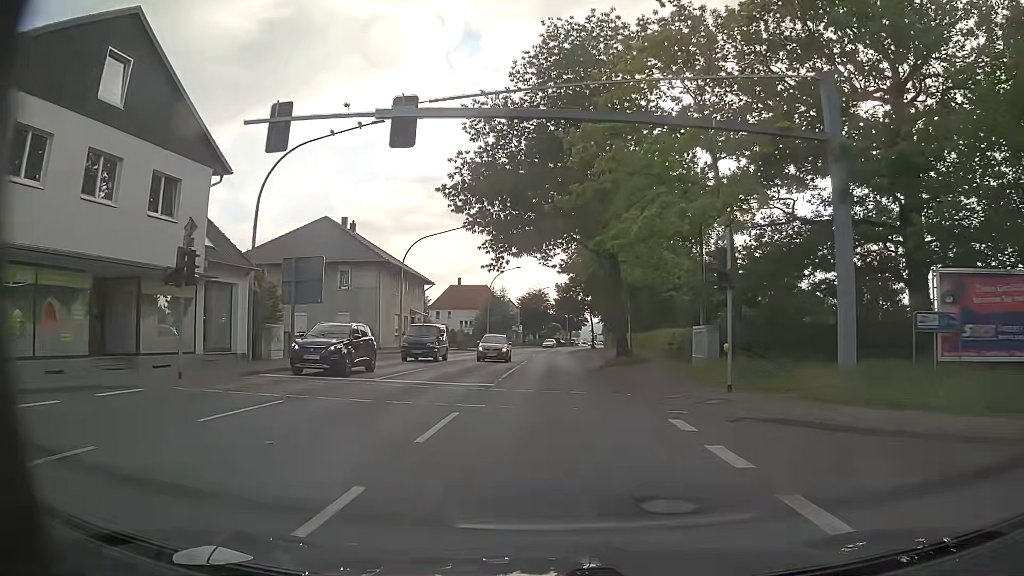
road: primary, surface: asphalt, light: Day
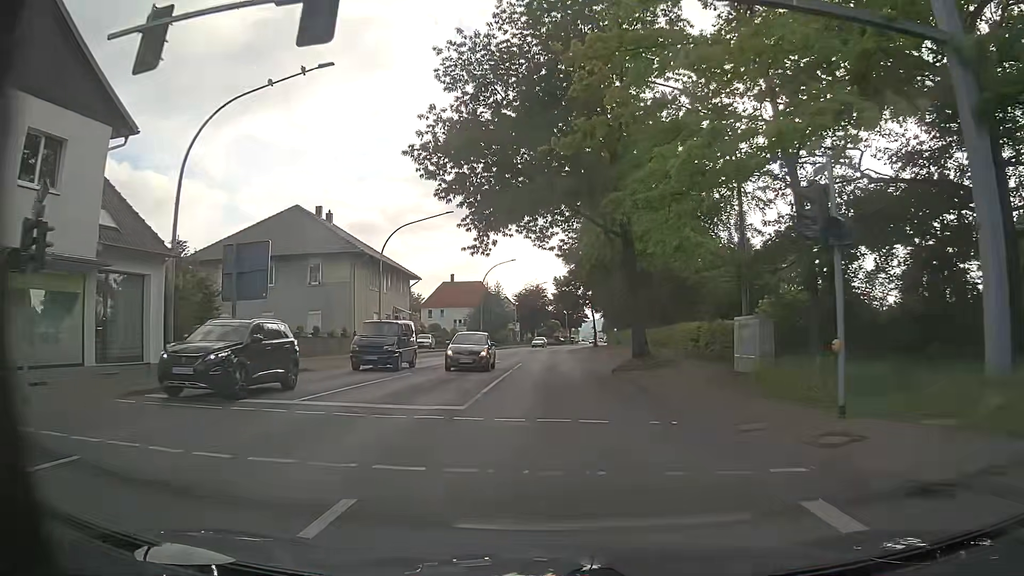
(0.0, +6.4) m; 0°
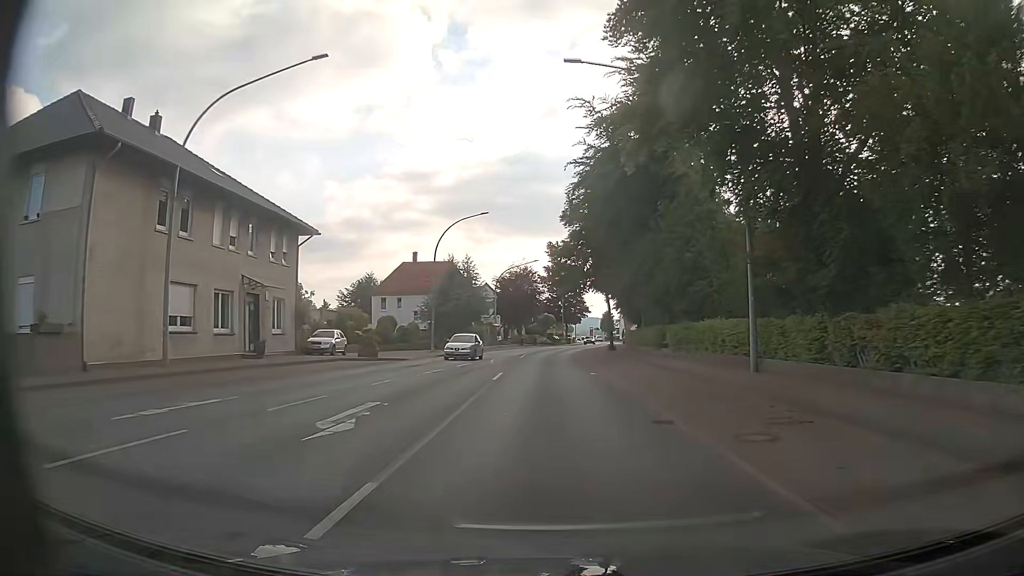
(+0.2, +28.1) m; +1°
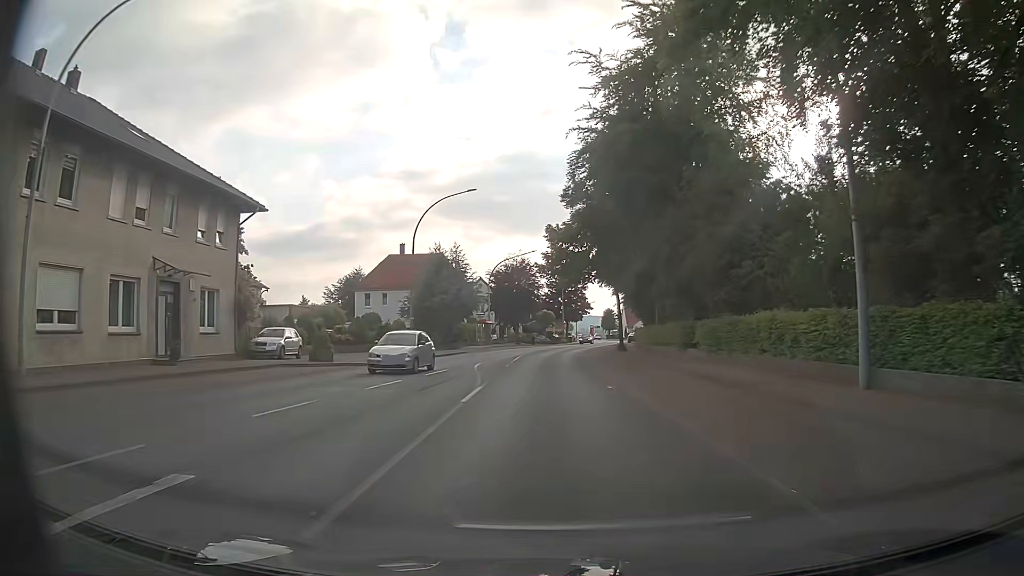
(0.0, +7.4) m; 0°
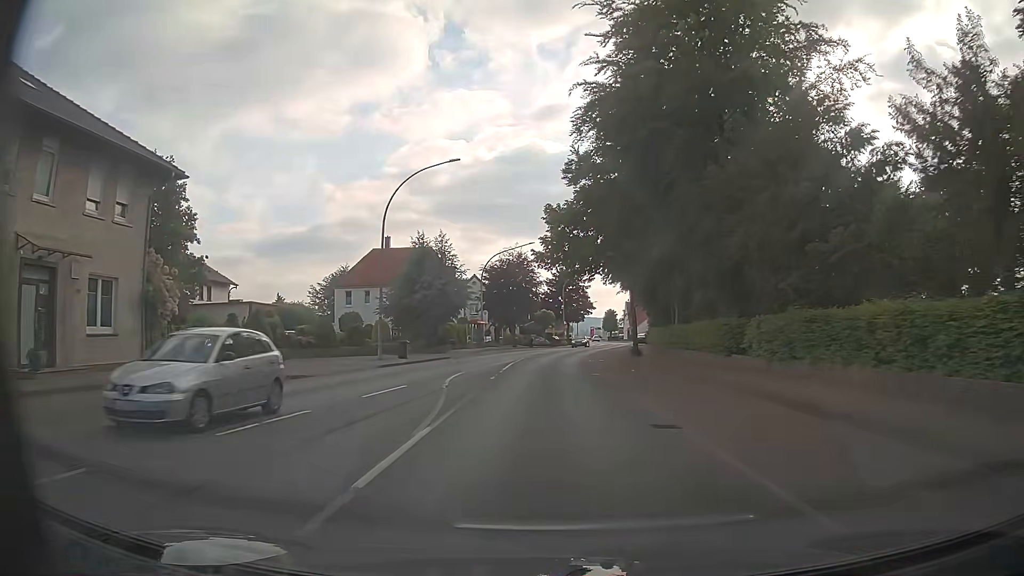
(0.0, +7.5) m; 0°
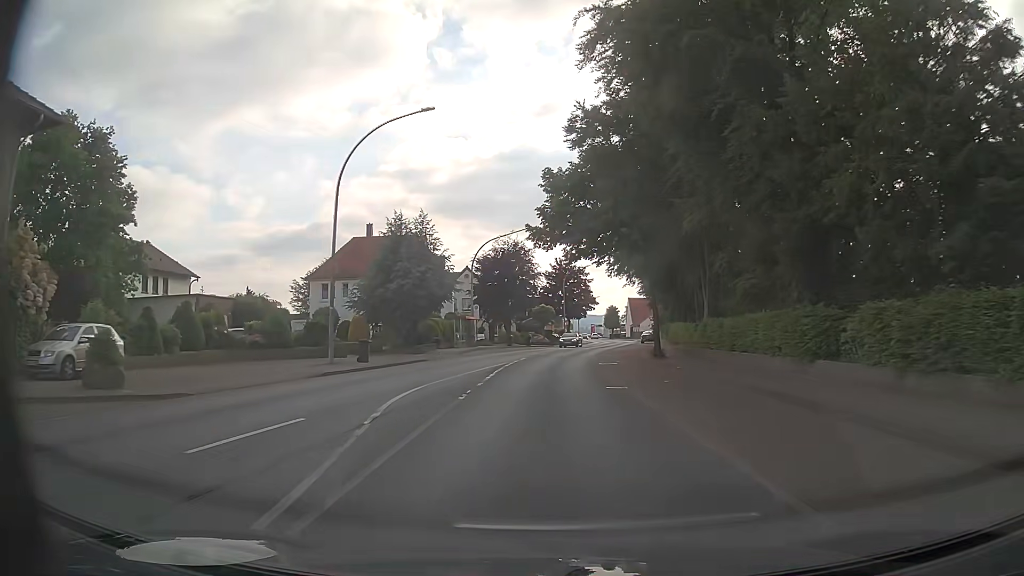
(+0.1, +7.6) m; 0°
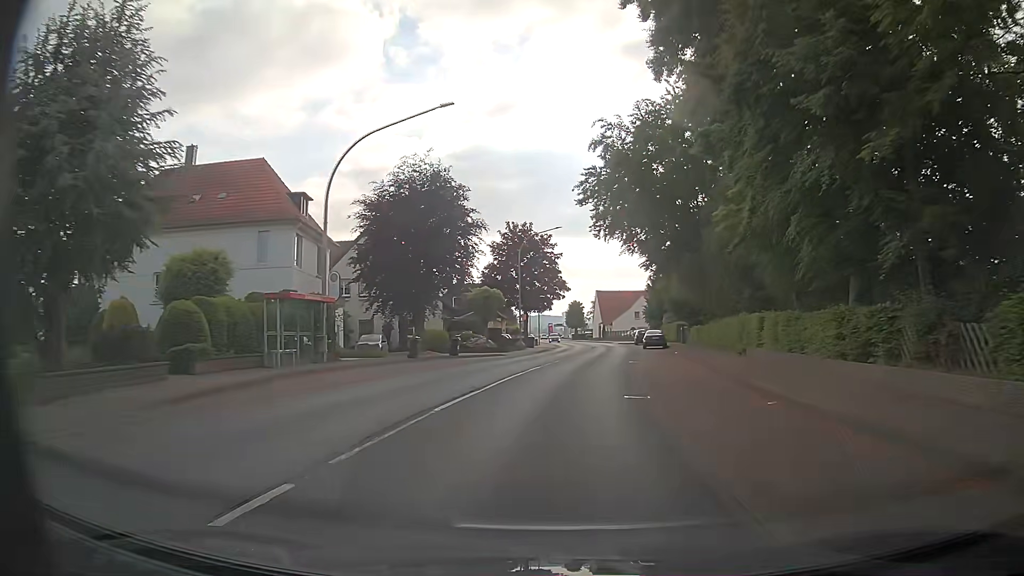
(+0.5, +30.8) m; +3°
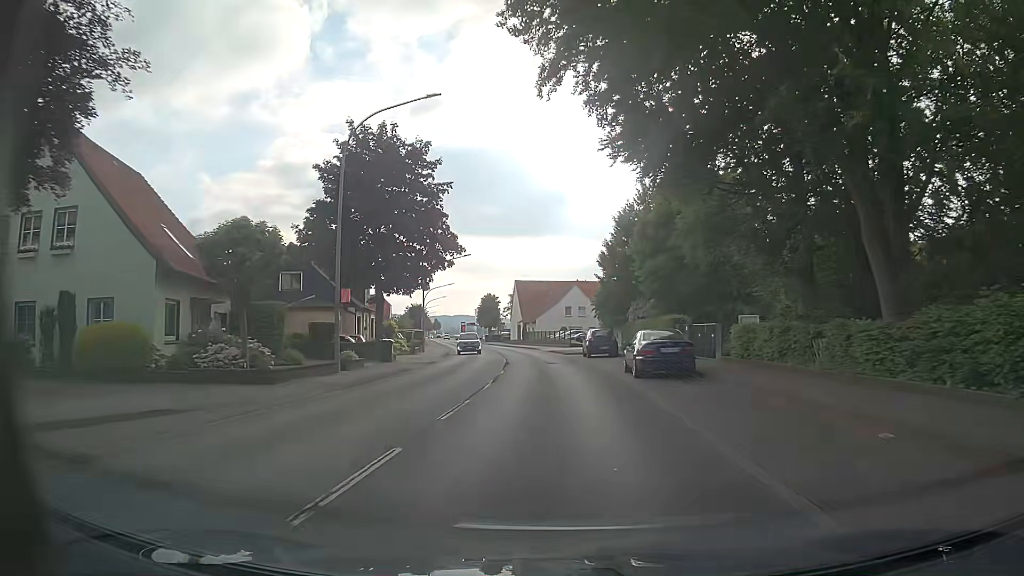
(+2.3, +31.1) m; +7°
(0, +10) (0, +20) (0, +30) (-1, +40) (-1, +50) (-2, +60) (-4, +70) (-5, +80) (-7, +90) (-9, +99) m
